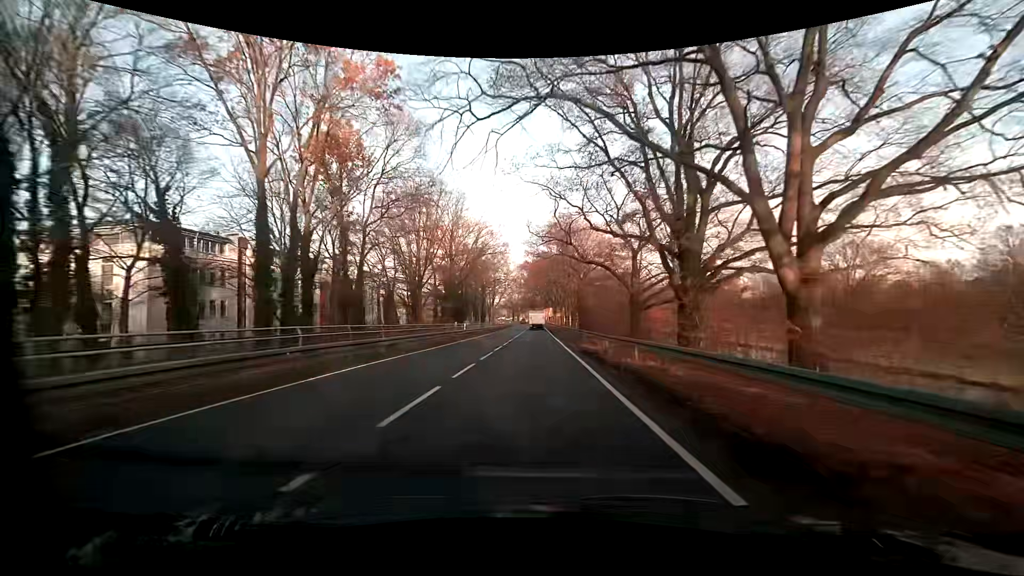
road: primary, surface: asphalt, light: Day
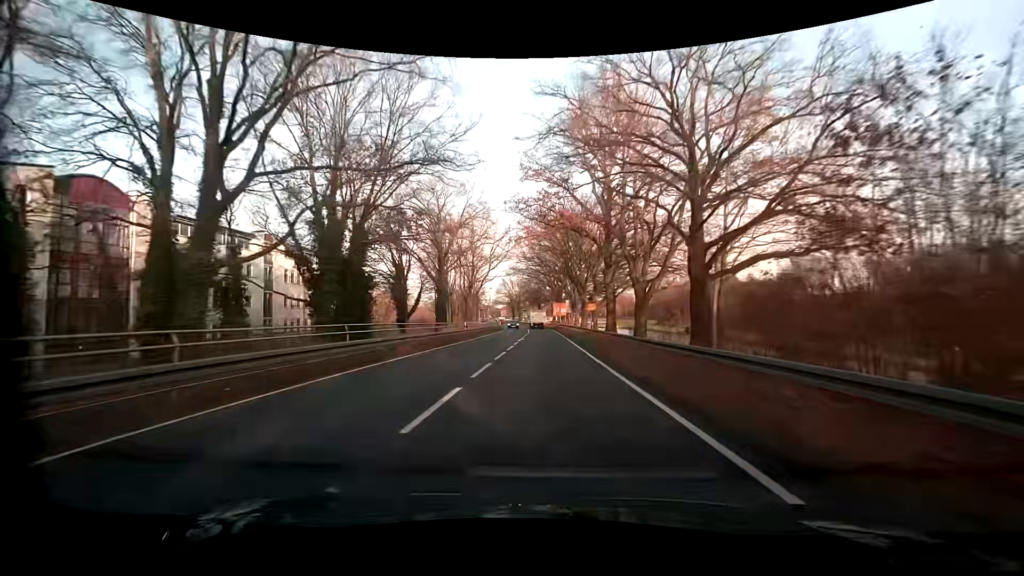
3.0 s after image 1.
(-0.9, +53.9) m; -1°
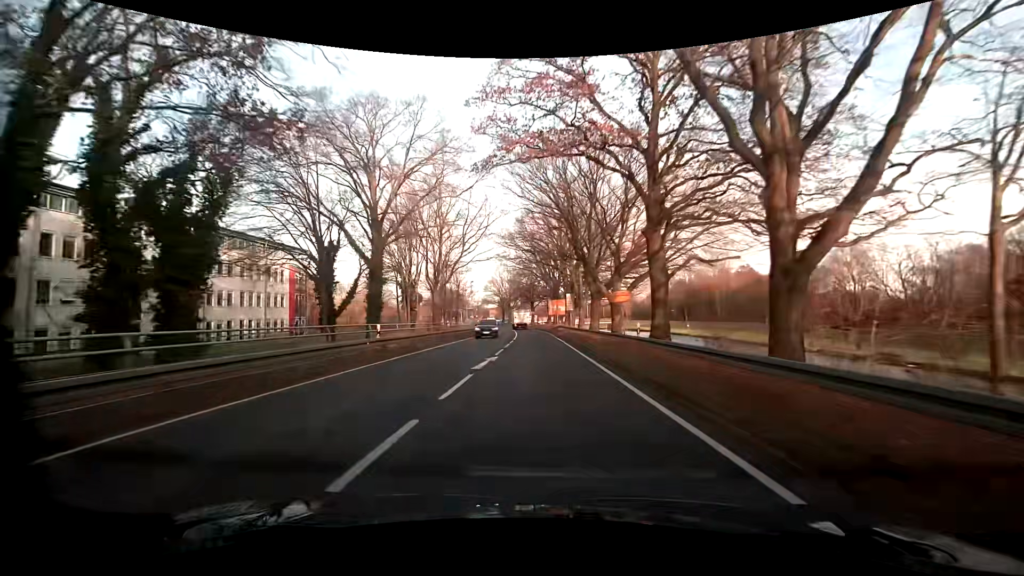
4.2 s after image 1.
(+0.1, +21.0) m; 0°
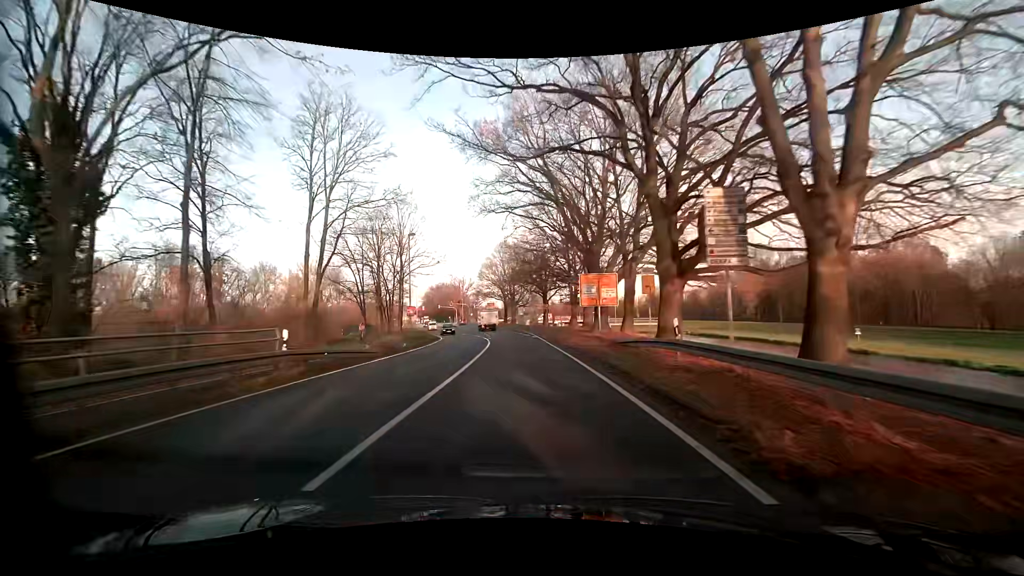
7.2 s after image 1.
(-0.2, +50.7) m; -2°
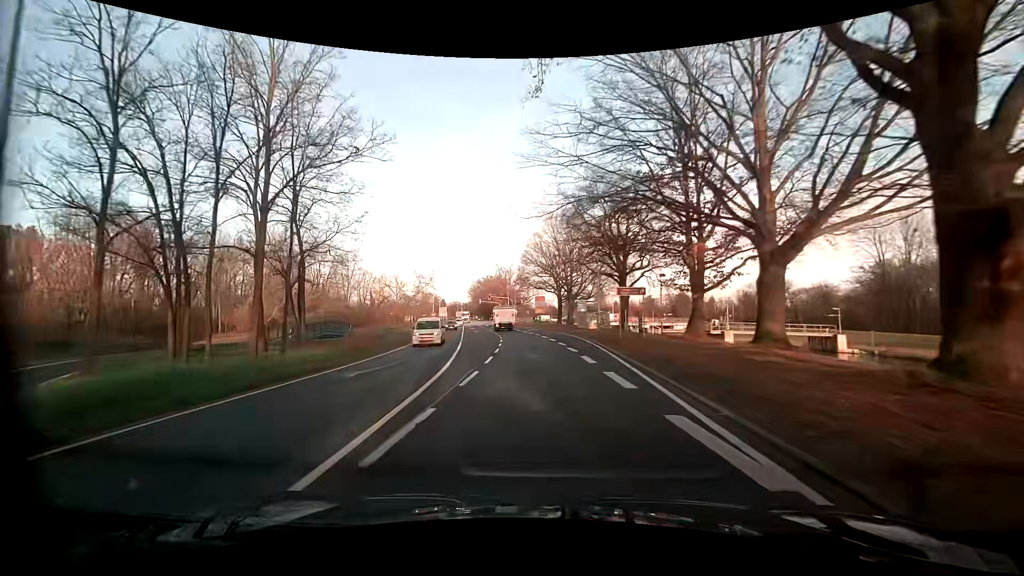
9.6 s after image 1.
(-1.2, +35.3) m; -7°
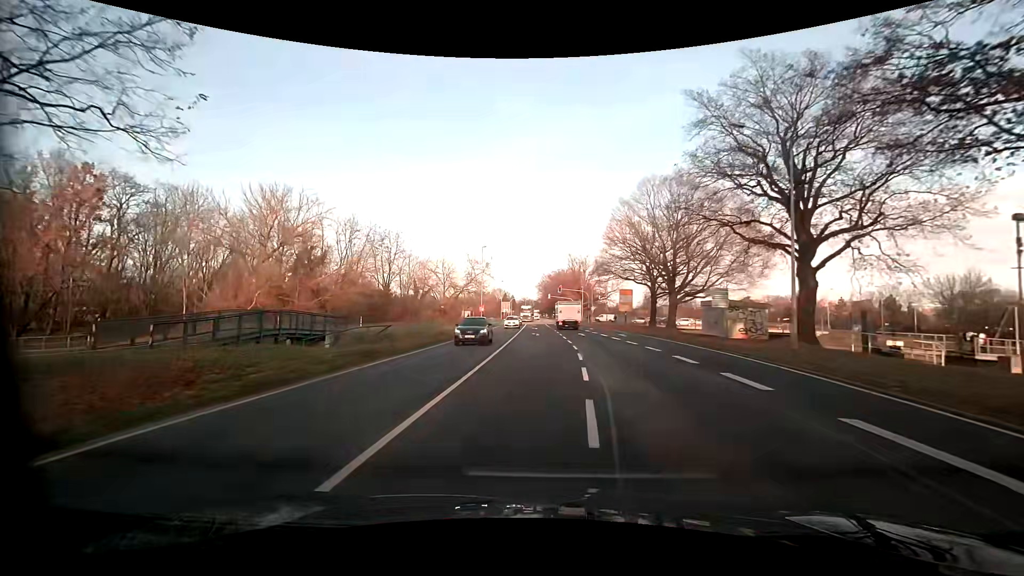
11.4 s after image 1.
(-1.6, +22.9) m; -6°
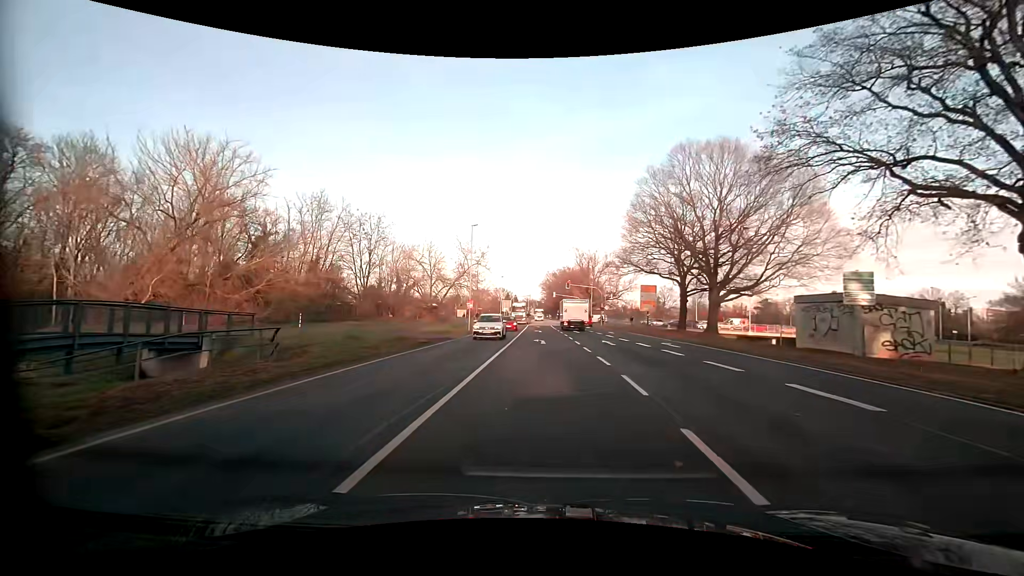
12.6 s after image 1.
(-0.5, +13.6) m; -2°
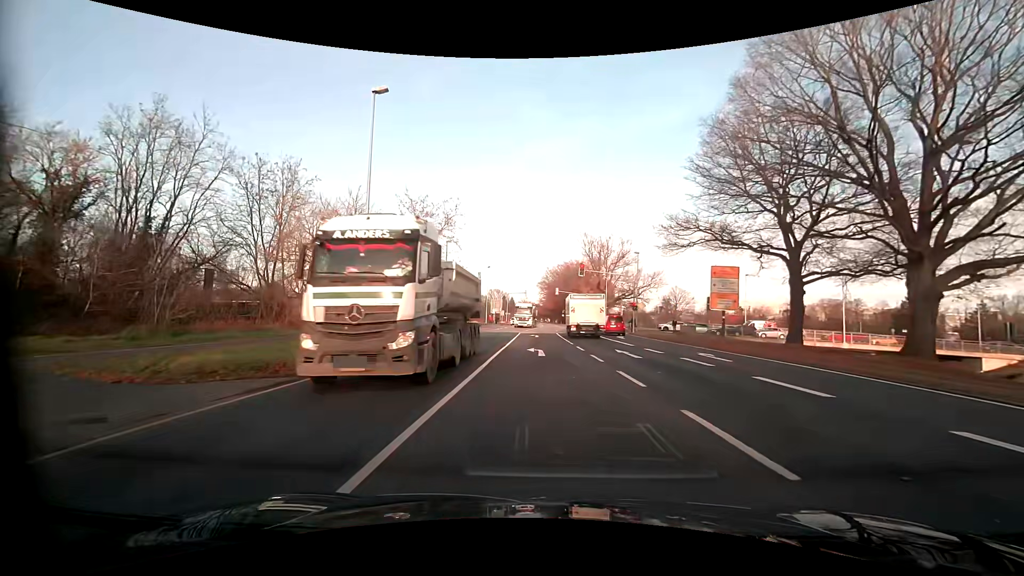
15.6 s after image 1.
(0.0, +27.9) m; 0°
